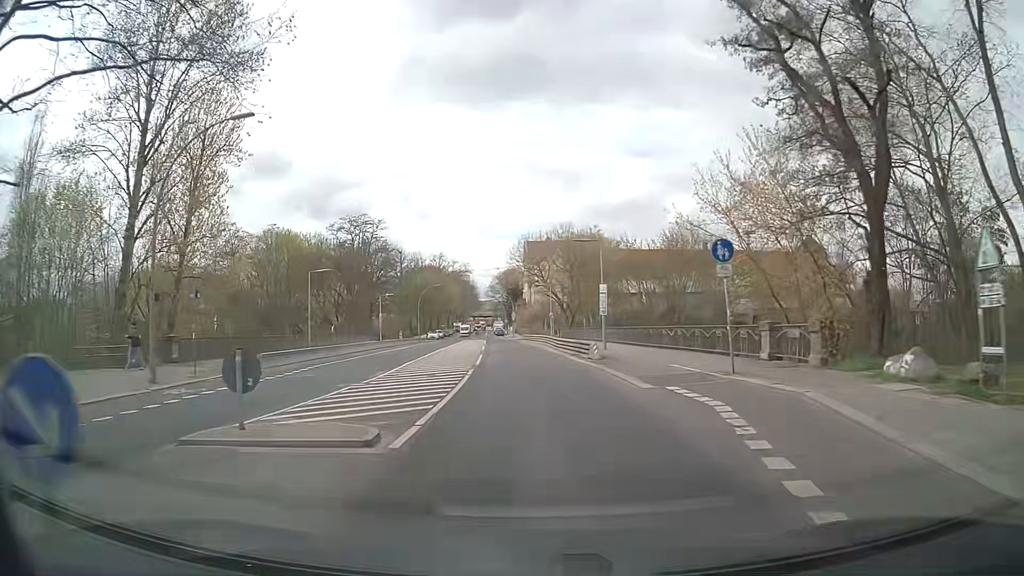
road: secondary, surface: asphalt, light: Day
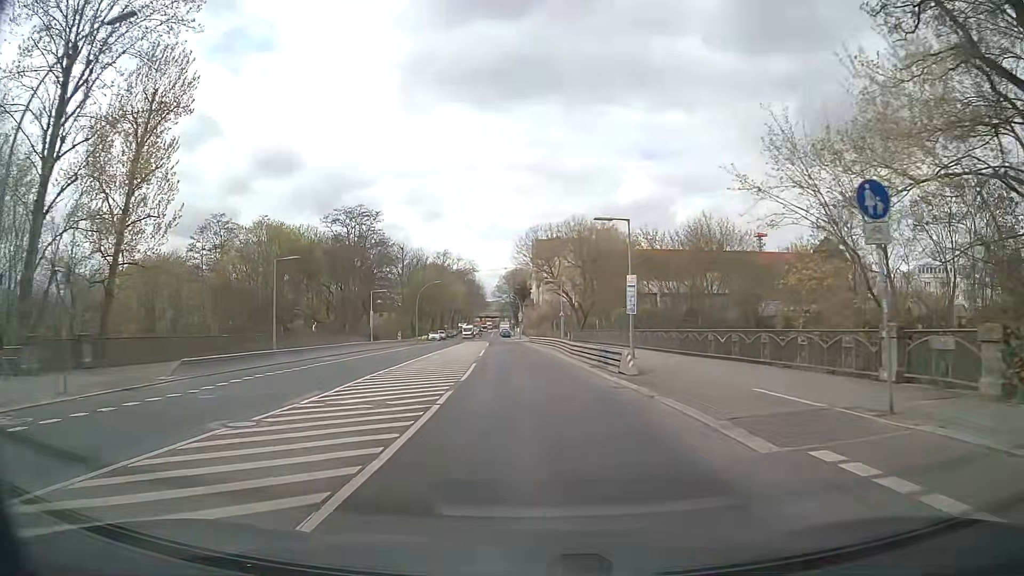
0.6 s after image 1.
(-0.1, +7.4) m; 0°
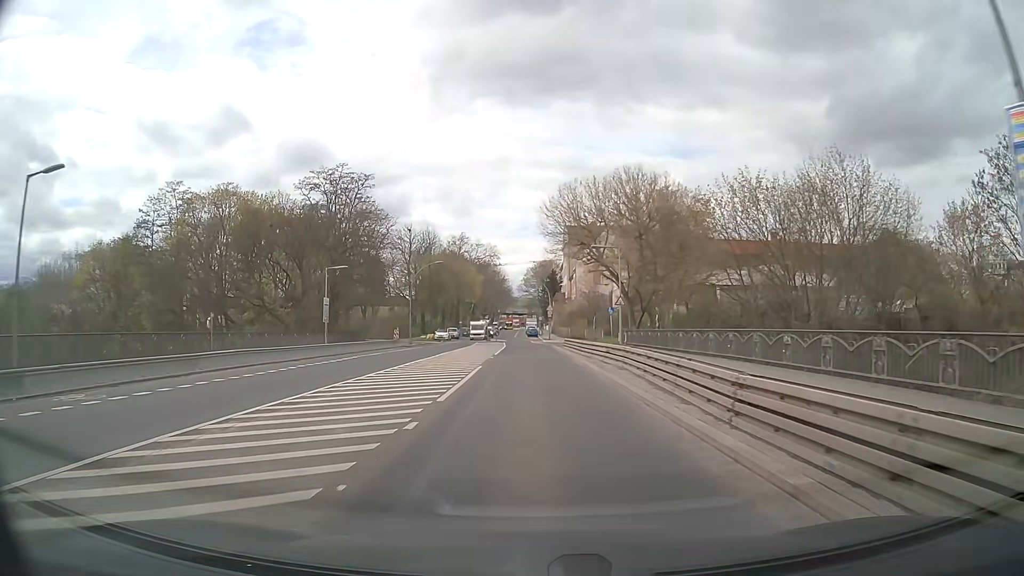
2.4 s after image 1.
(-0.8, +22.4) m; -3°
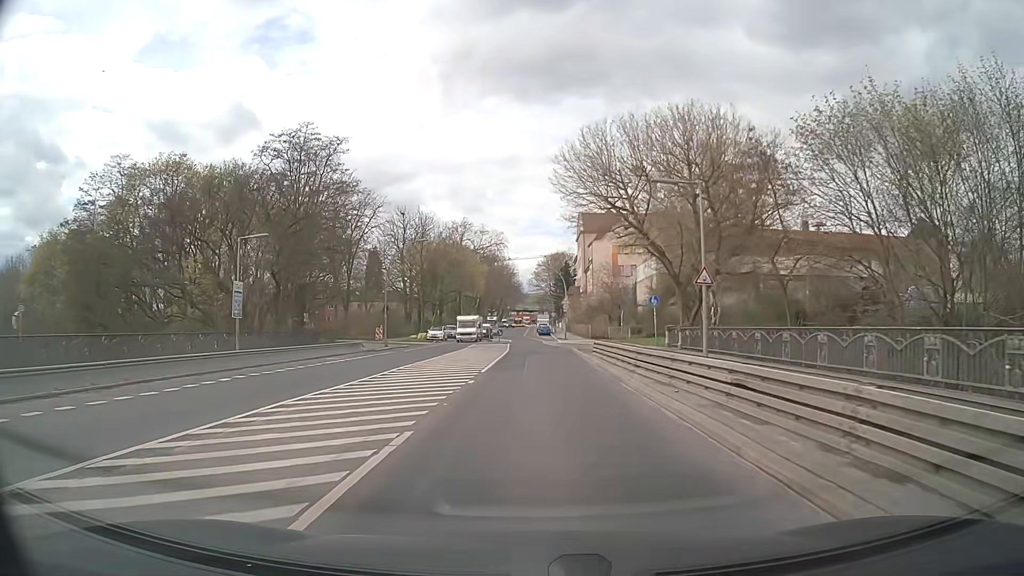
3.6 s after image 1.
(-0.1, +15.0) m; -1°
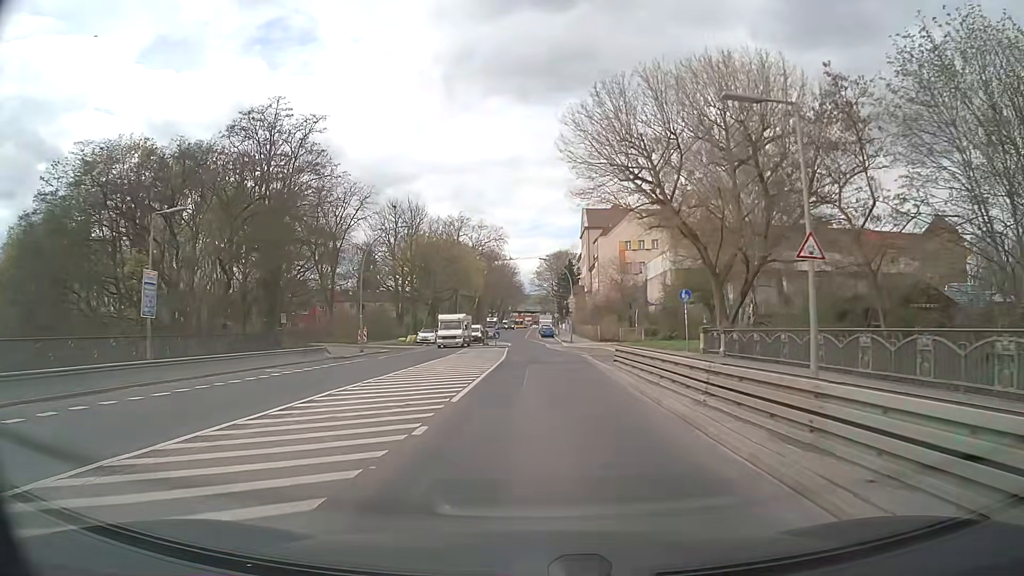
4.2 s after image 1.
(0.0, +7.5) m; 0°
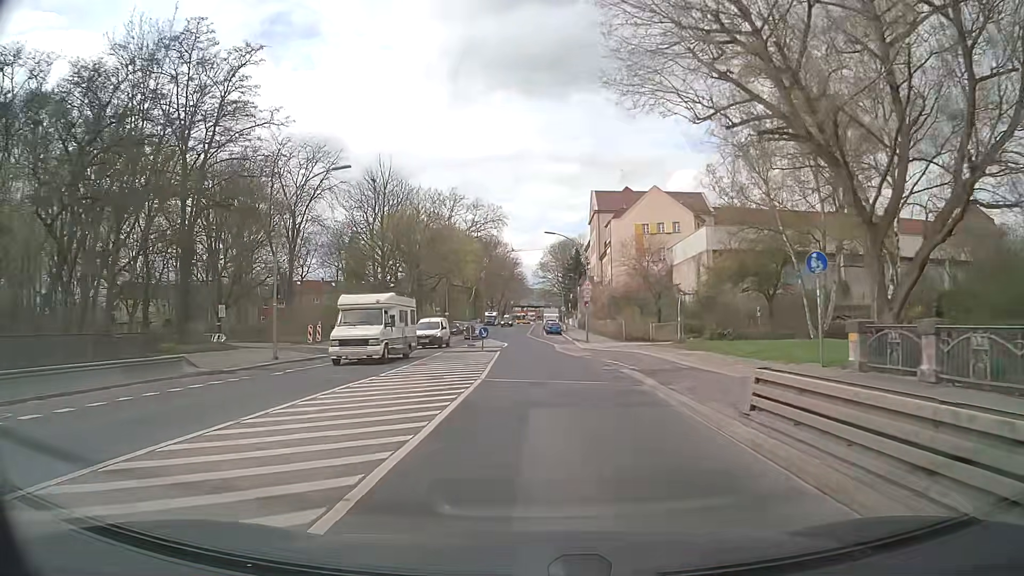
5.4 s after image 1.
(-0.1, +14.6) m; 0°
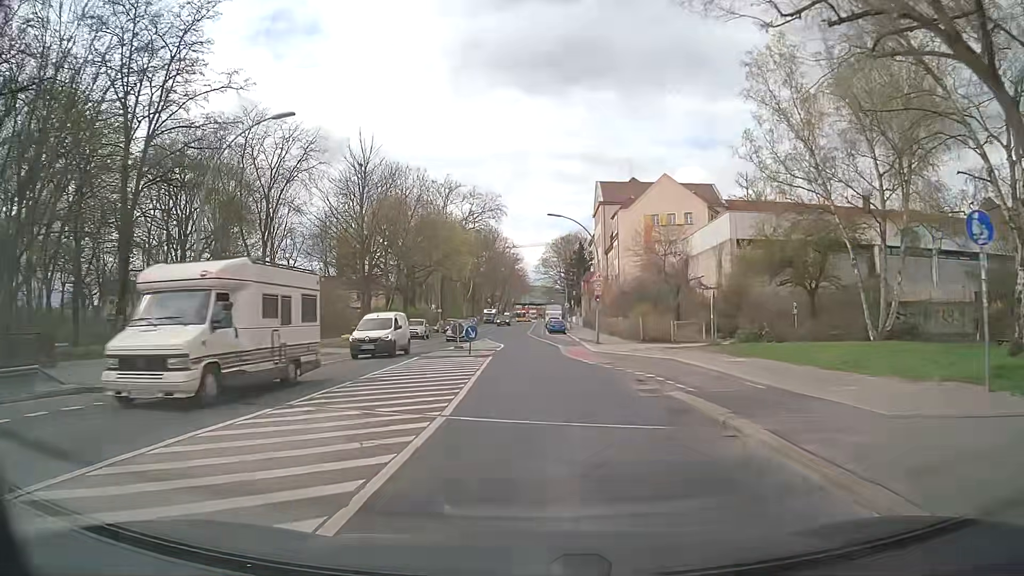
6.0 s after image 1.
(0.0, +6.9) m; 0°
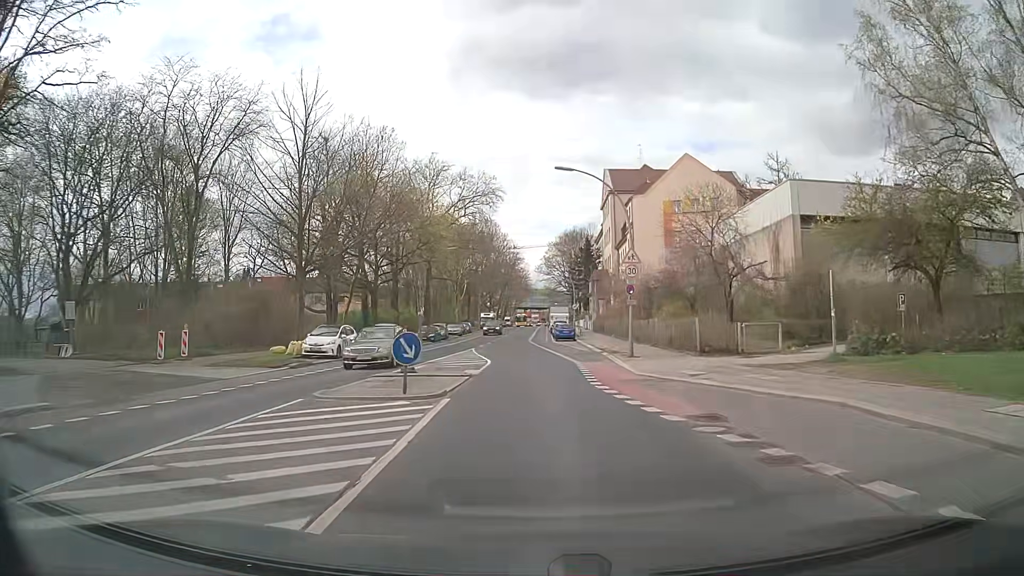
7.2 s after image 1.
(0.0, +13.1) m; -1°
(0, +10) (0, +20) (0, +30) (-1, +40) (-1, +50) (-1, +60) (-1, +70) (-1, +80) (-1, +90) (0, +100) m
